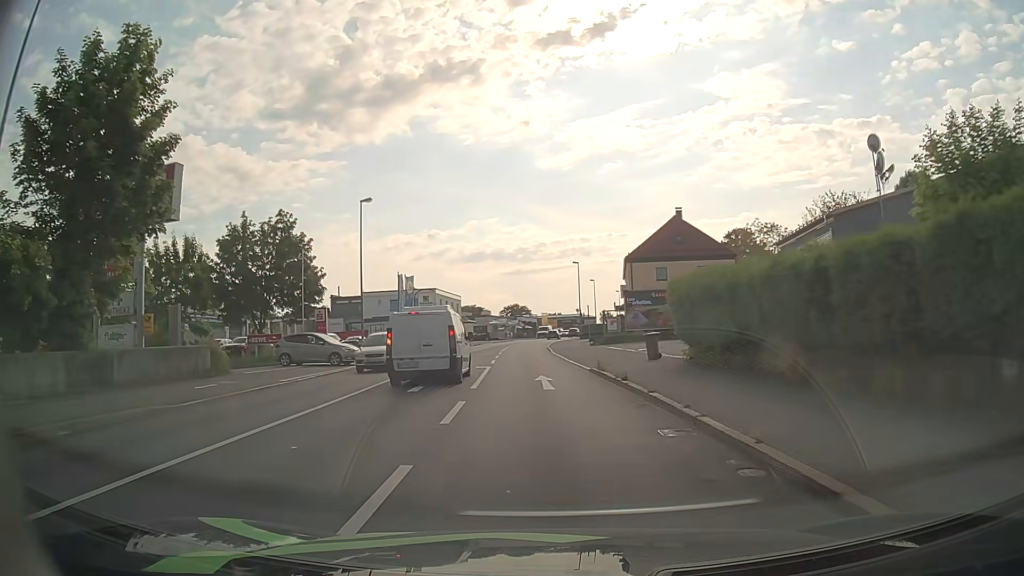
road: tertiary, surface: asphalt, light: Day
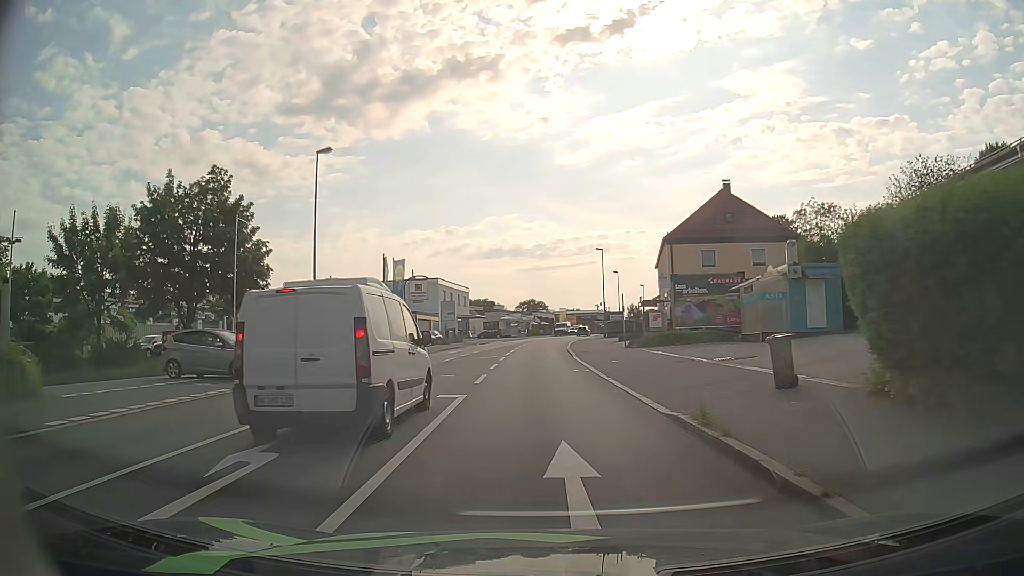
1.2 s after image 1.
(-0.1, +12.1) m; -2°
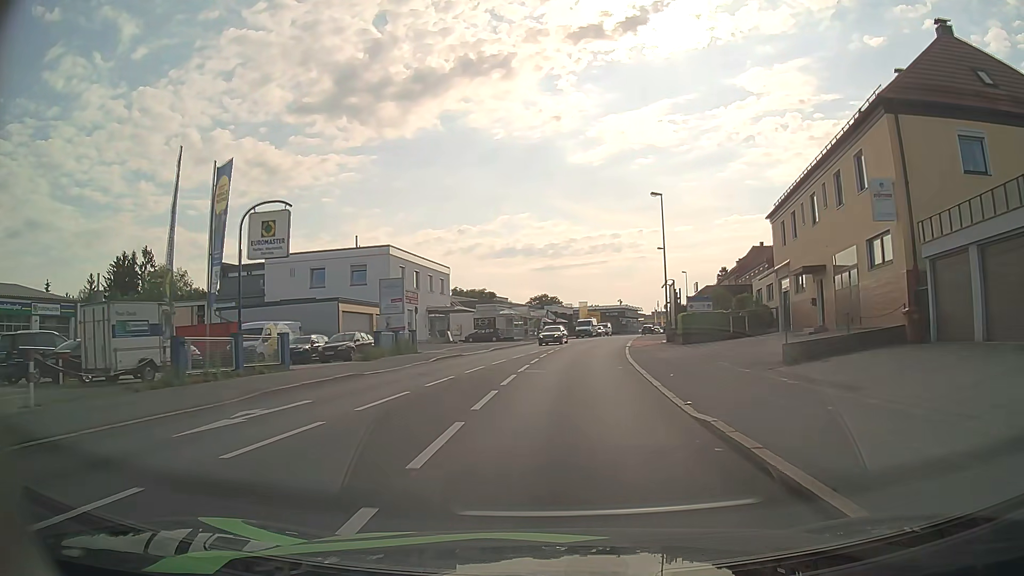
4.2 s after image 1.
(-0.5, +32.2) m; -1°
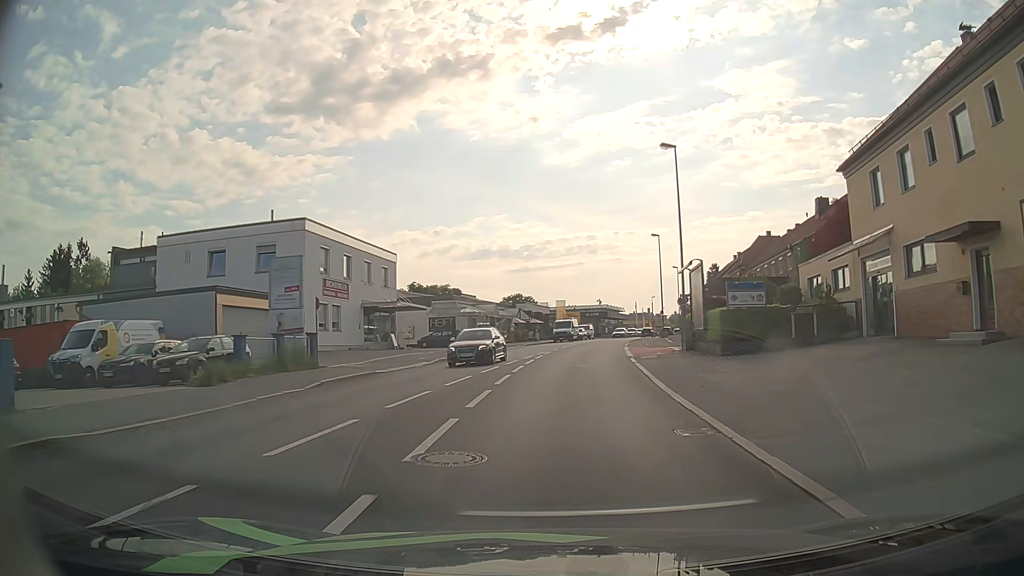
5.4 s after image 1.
(+0.2, +13.3) m; +2°
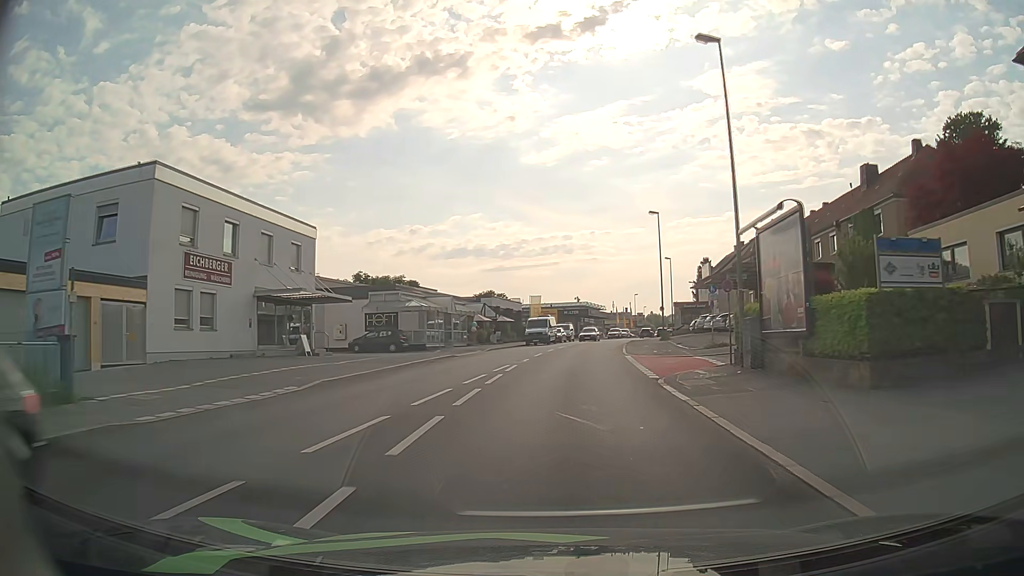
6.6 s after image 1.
(+0.2, +13.5) m; +2°
